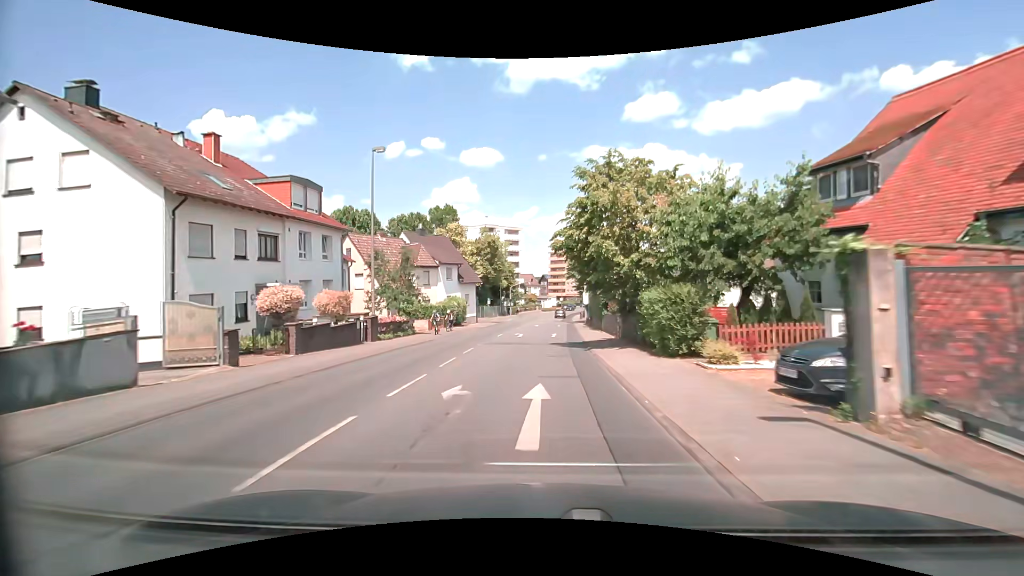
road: secondary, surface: asphalt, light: Day
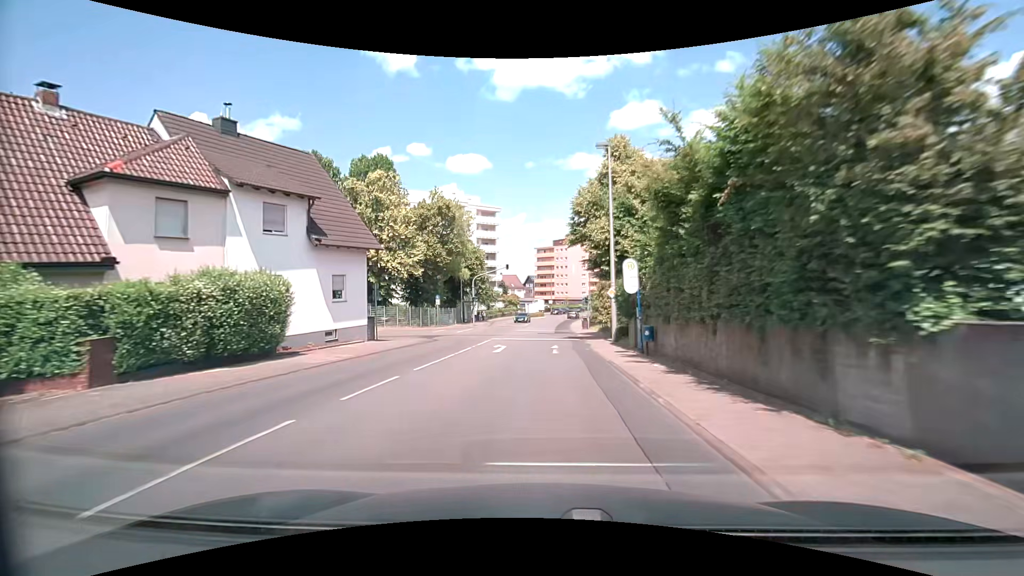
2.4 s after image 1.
(+0.7, +31.7) m; +2°
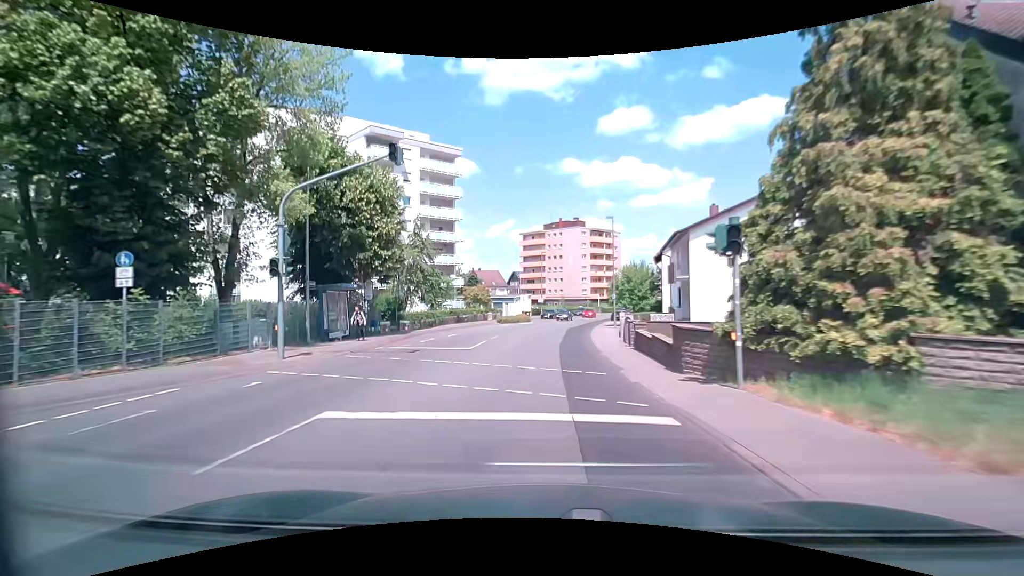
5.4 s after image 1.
(+0.4, +39.0) m; +1°
(0, +10) (0, +20) (+1, +30) (+2, +40) (+3, +50) (+4, +60) (+7, +70) (+9, +79) (+12, +89) (+15, +98) m
